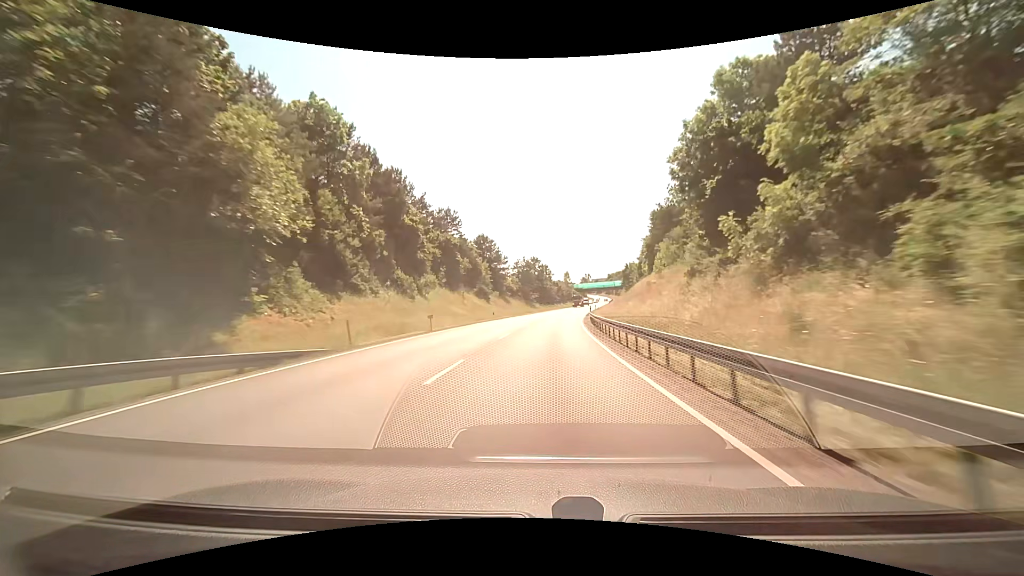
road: primary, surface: asphalt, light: Day
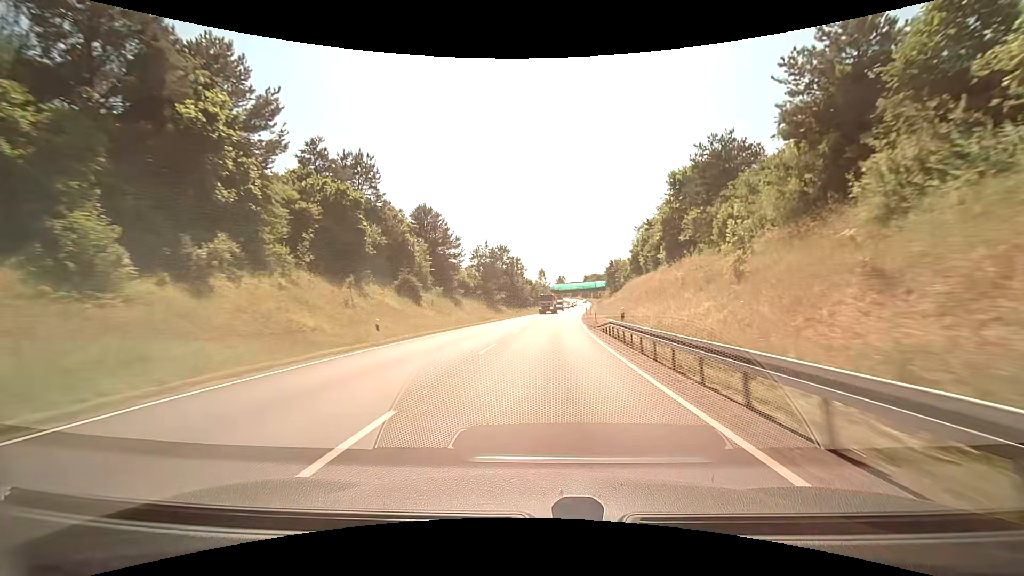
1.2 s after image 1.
(+0.7, +30.4) m; +2°
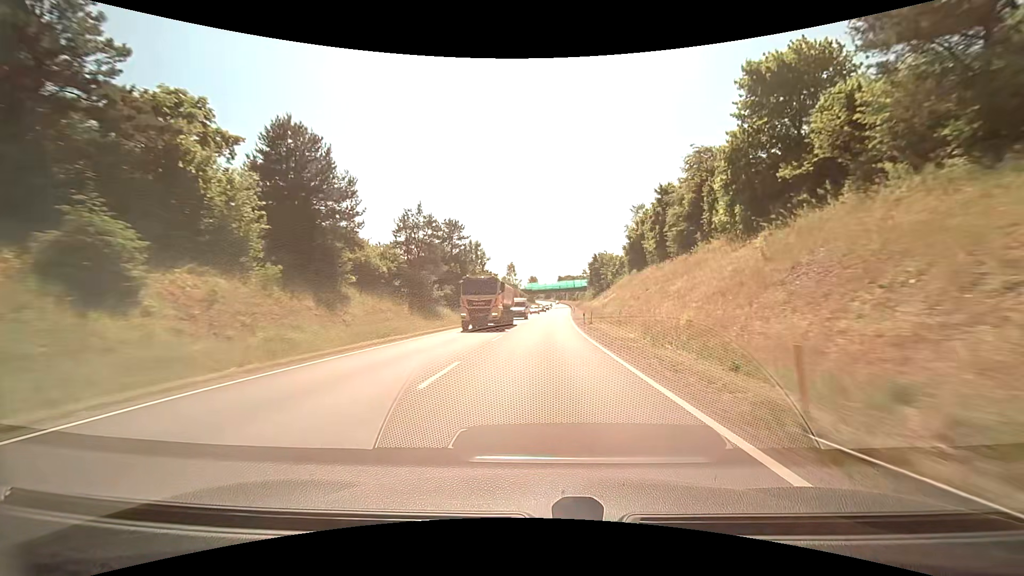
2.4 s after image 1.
(+0.9, +30.3) m; +4°
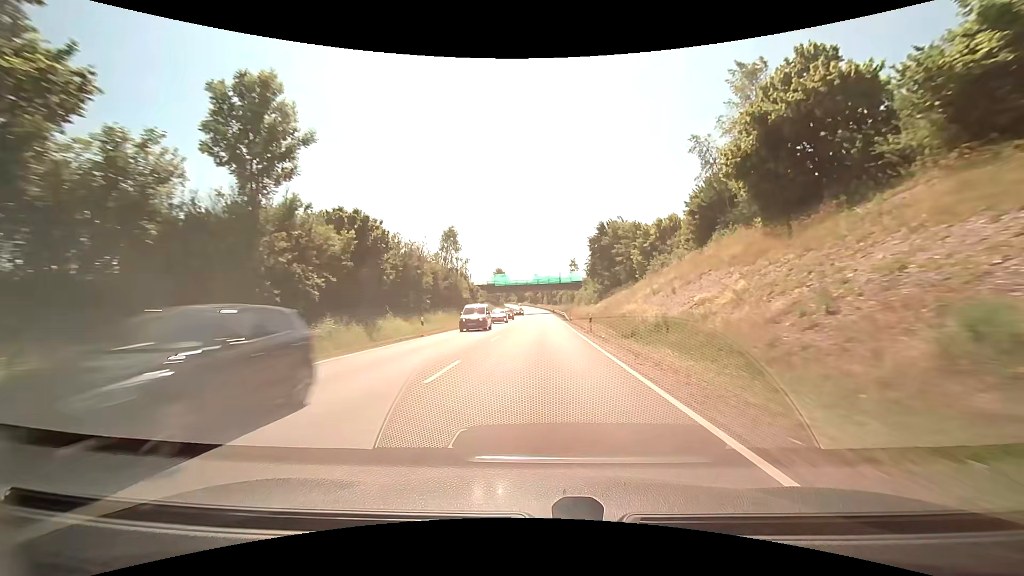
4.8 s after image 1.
(+3.0, +60.1) m; +4°
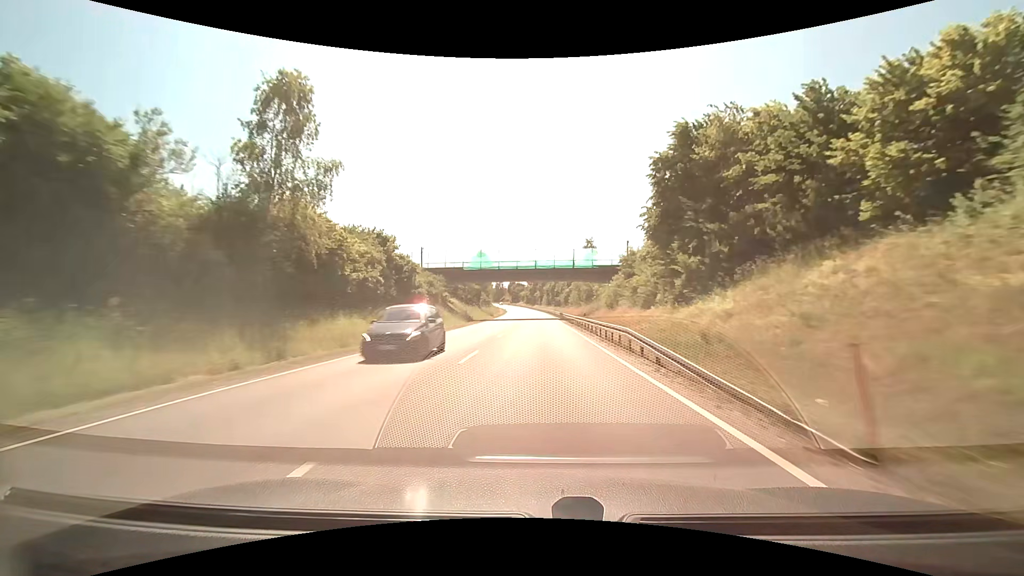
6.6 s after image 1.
(+0.7, +45.2) m; +2°
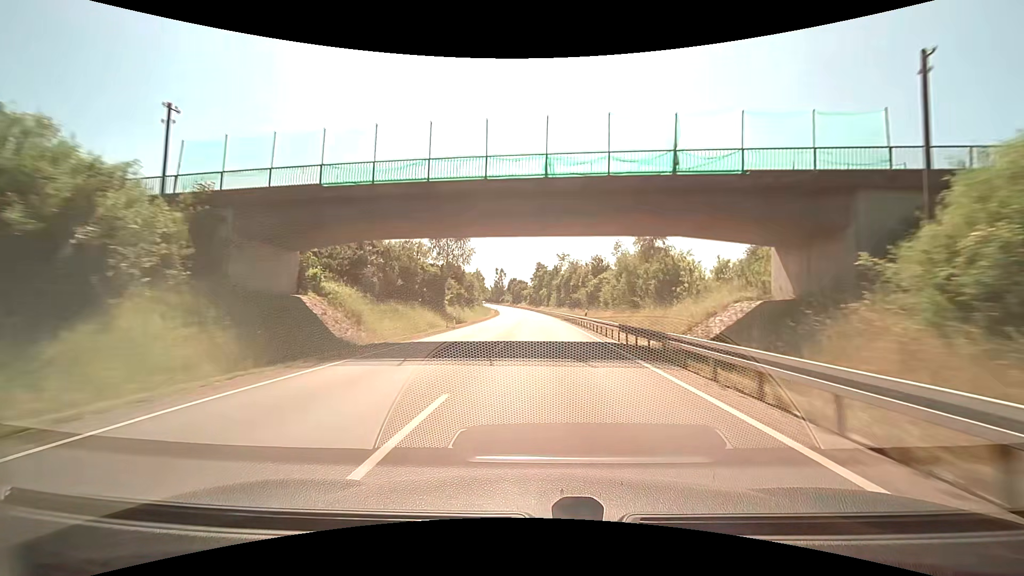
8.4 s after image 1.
(+0.2, +45.3) m; +1°
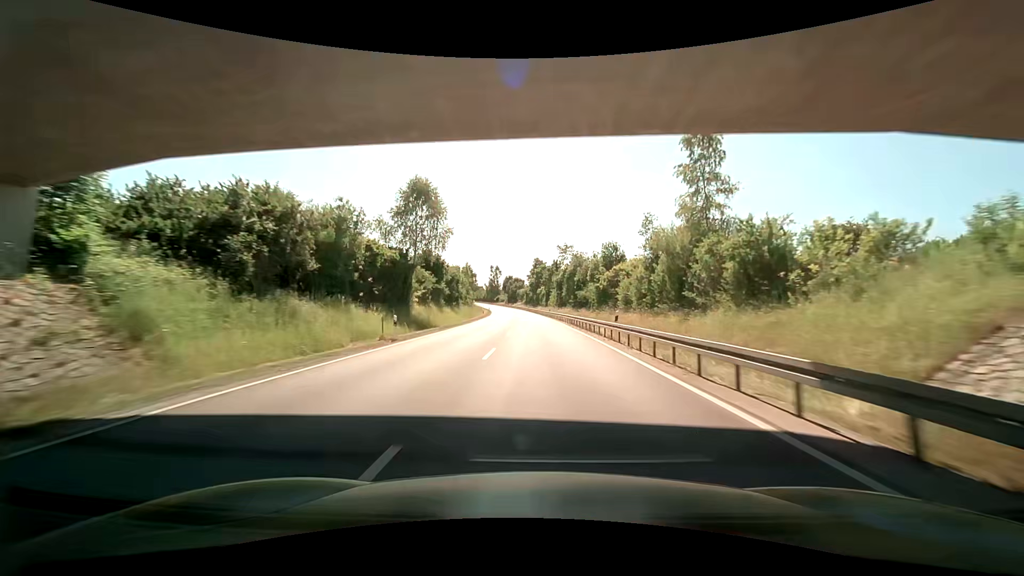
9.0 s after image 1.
(0.0, +15.1) m; 0°
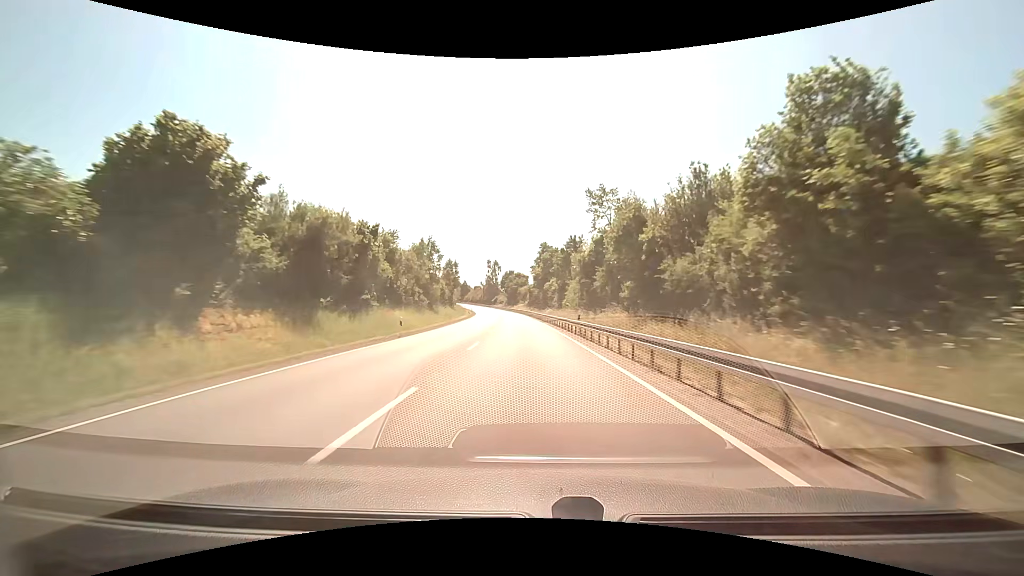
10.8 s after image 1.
(+0.1, +45.2) m; 0°
(0, +10) (0, +20) (0, +30) (-1, +40) (-1, +50) (-2, +60) (-3, +70) (-4, +80) (-6, +90) (-7, +100) m
